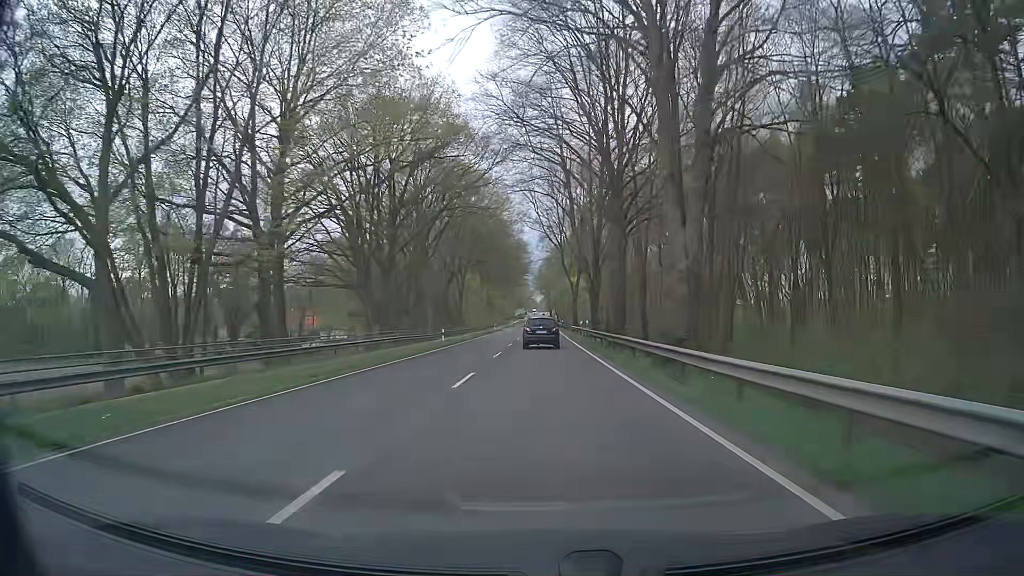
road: primary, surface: asphalt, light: Day
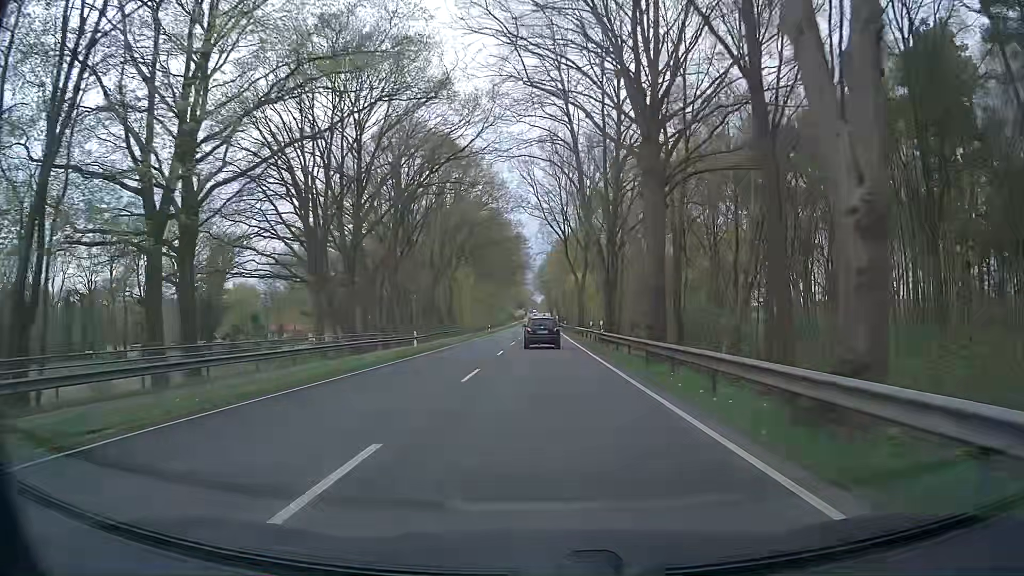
(0.0, +10.5) m; 0°
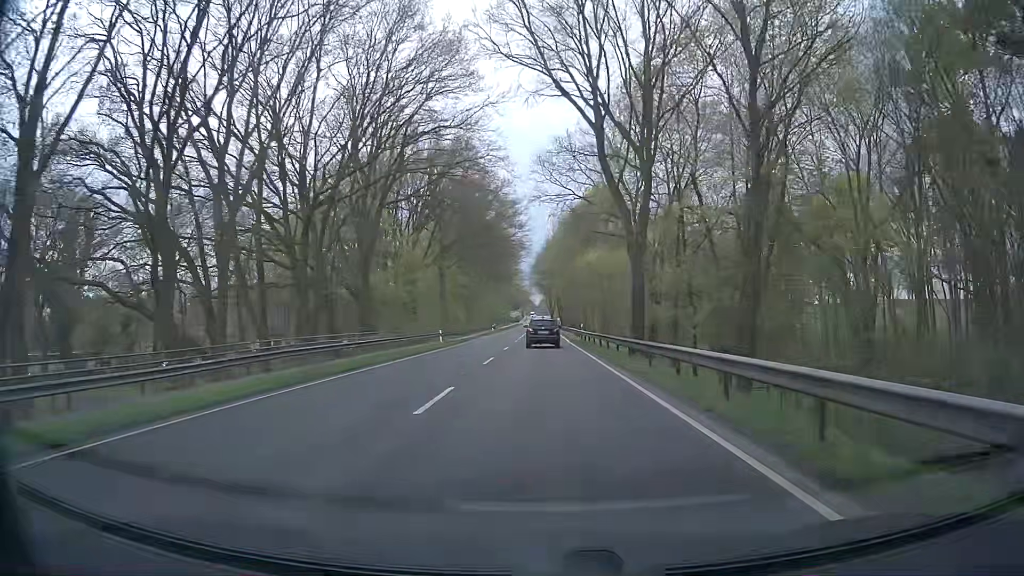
(+0.2, +40.8) m; +1°
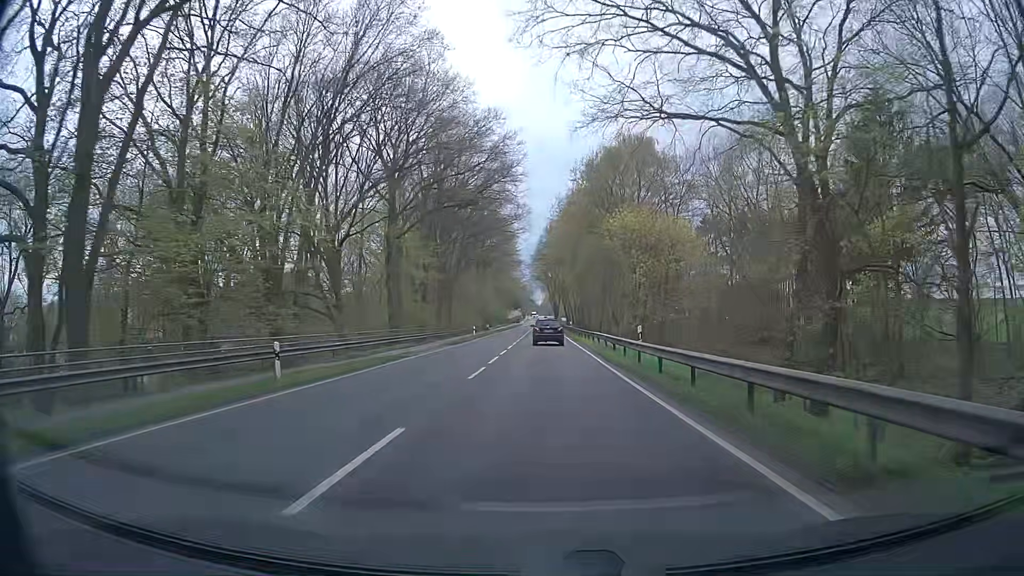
(-0.3, +29.3) m; -1°
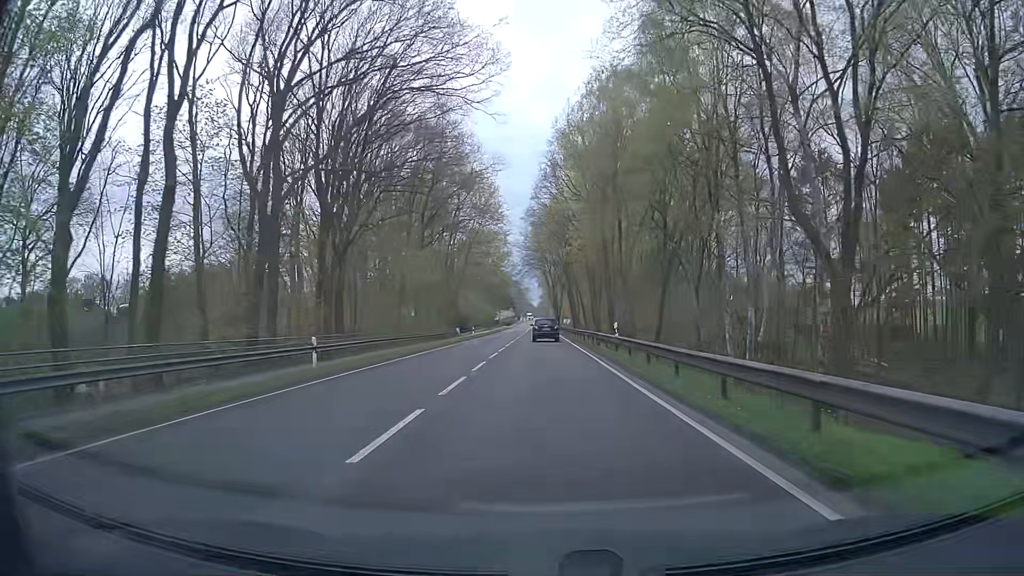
(+0.4, +46.7) m; +1°
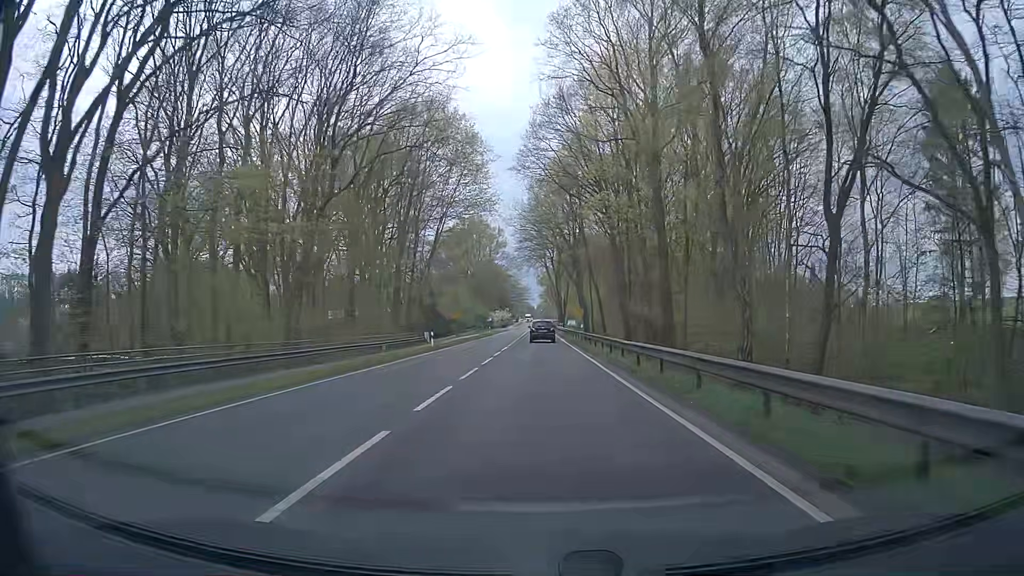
(-0.3, +26.4) m; -1°
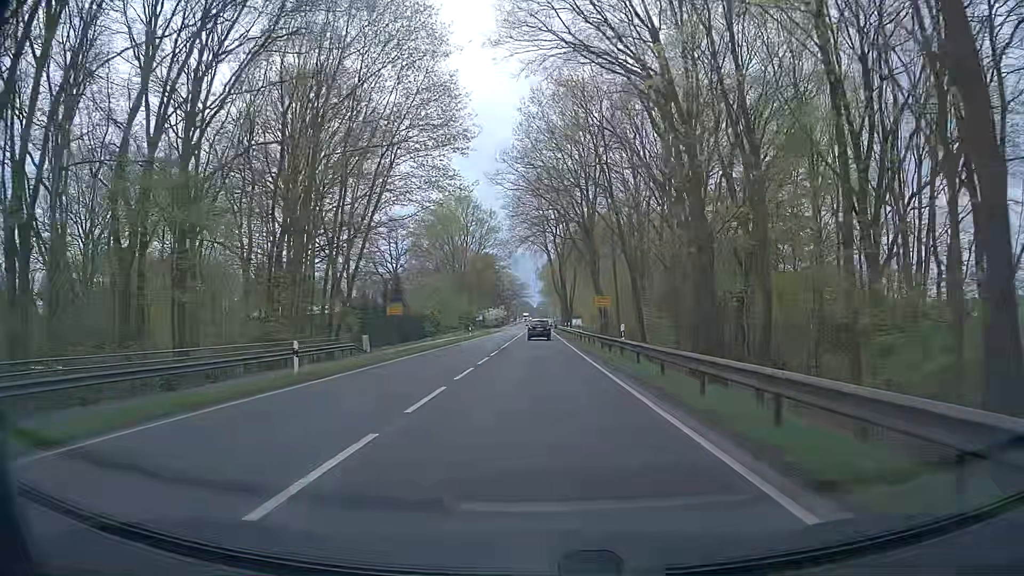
(+0.1, +24.6) m; 0°
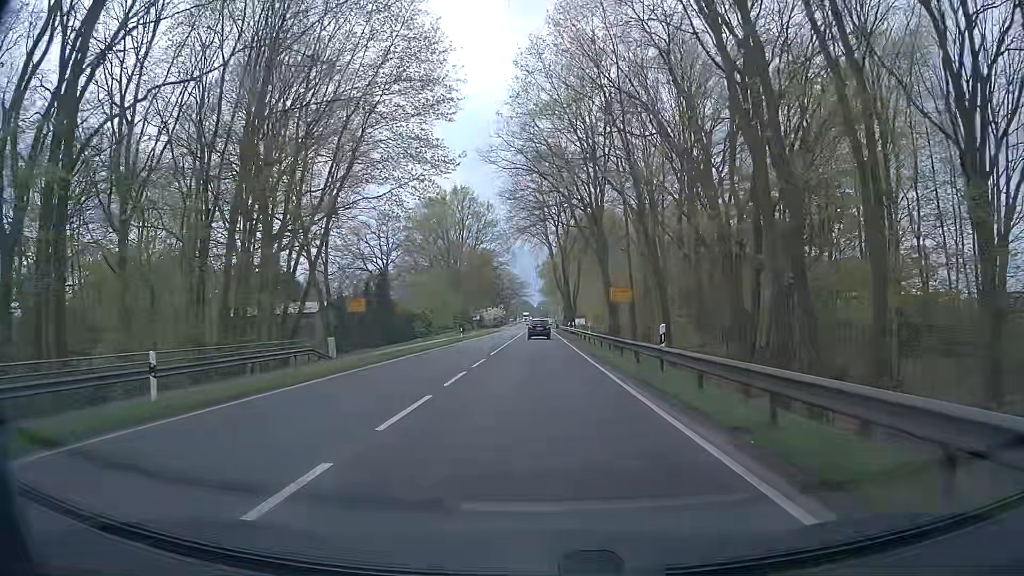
(+0.1, +7.9) m; +3°
(0, +10) (-1, +20) (-1, +30) (-2, +40) (-2, +50) (-2, +60) (-3, +70) (-3, +80) (-4, +90) (-4, +100) m
